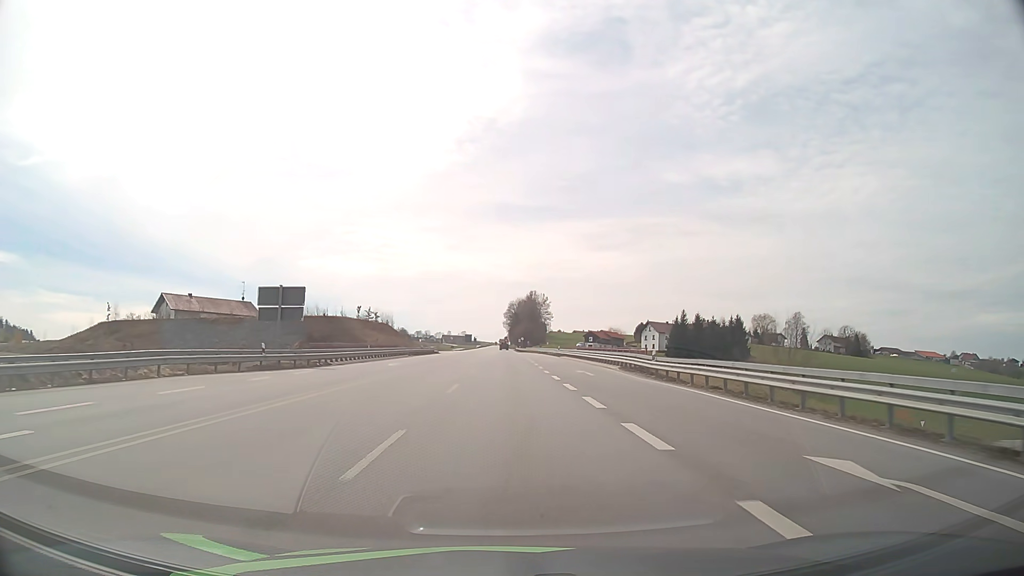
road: primary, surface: asphalt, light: Day
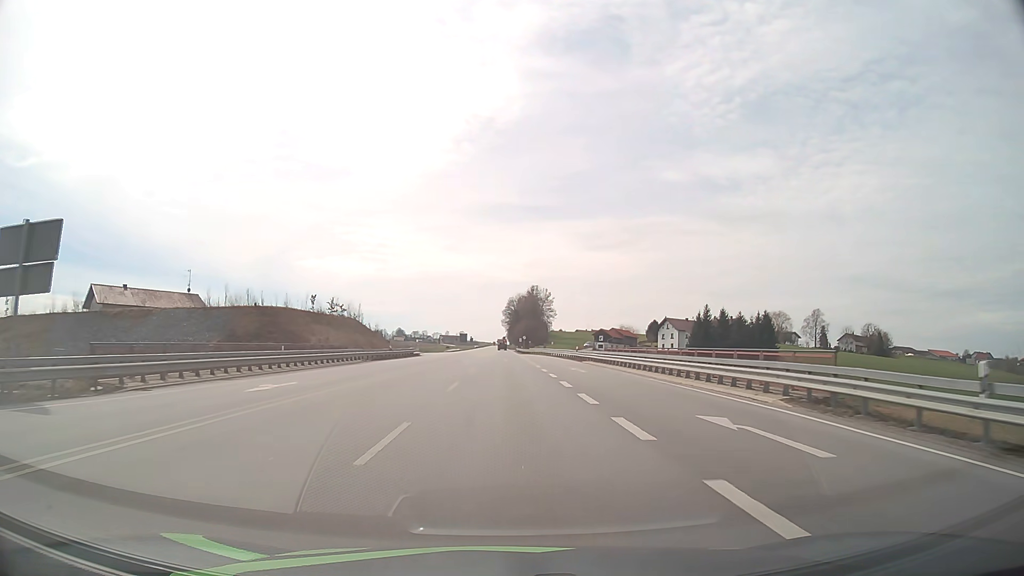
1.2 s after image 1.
(0.0, +23.3) m; 0°
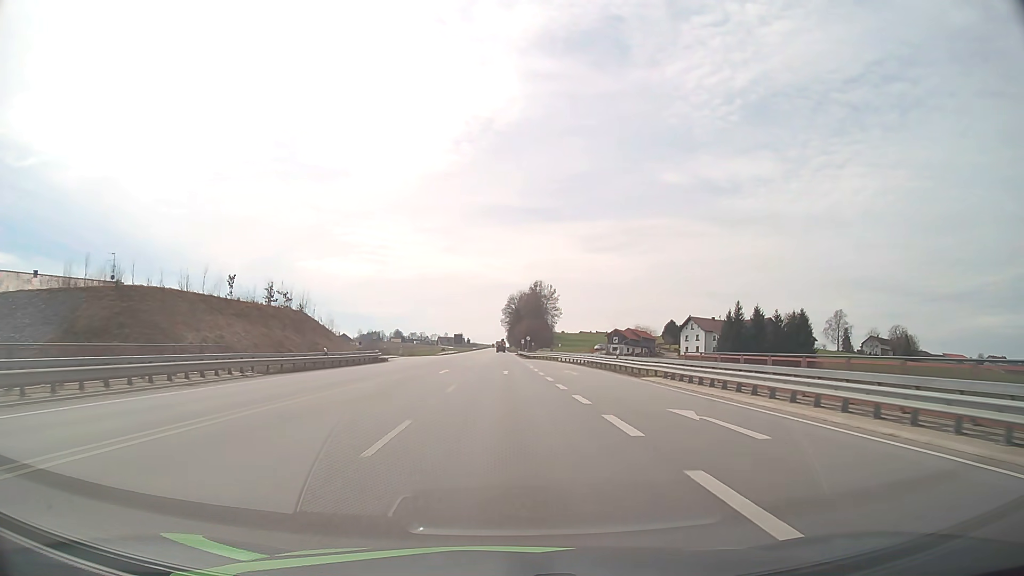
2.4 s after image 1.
(0.0, +23.5) m; 0°
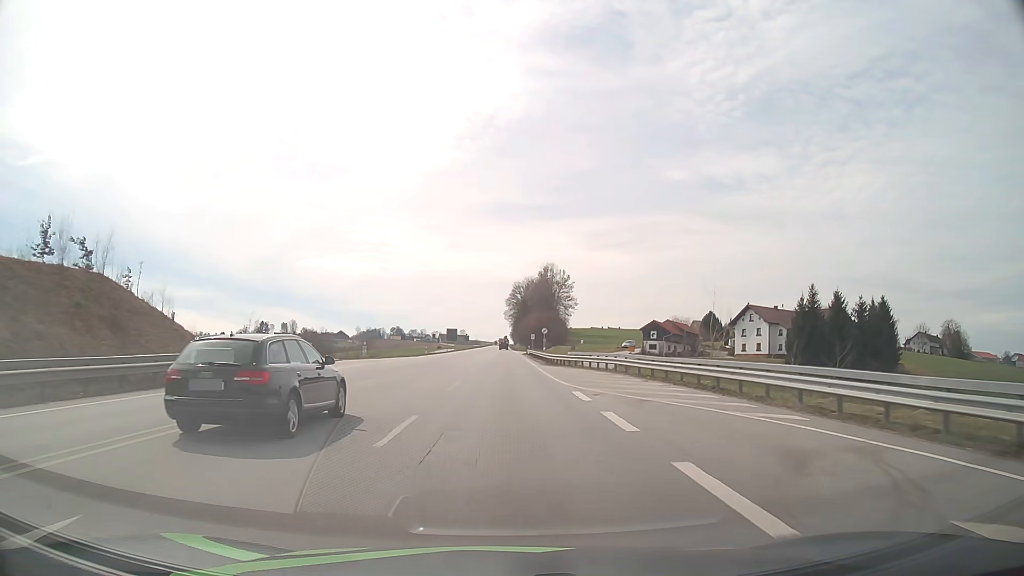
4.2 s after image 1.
(-0.1, +35.7) m; 0°
(0, +10) (0, +20) (0, +30) (0, +40) (0, +50) (0, +60) (0, +70) (0, +80) (0, +90) (0, +100) m
